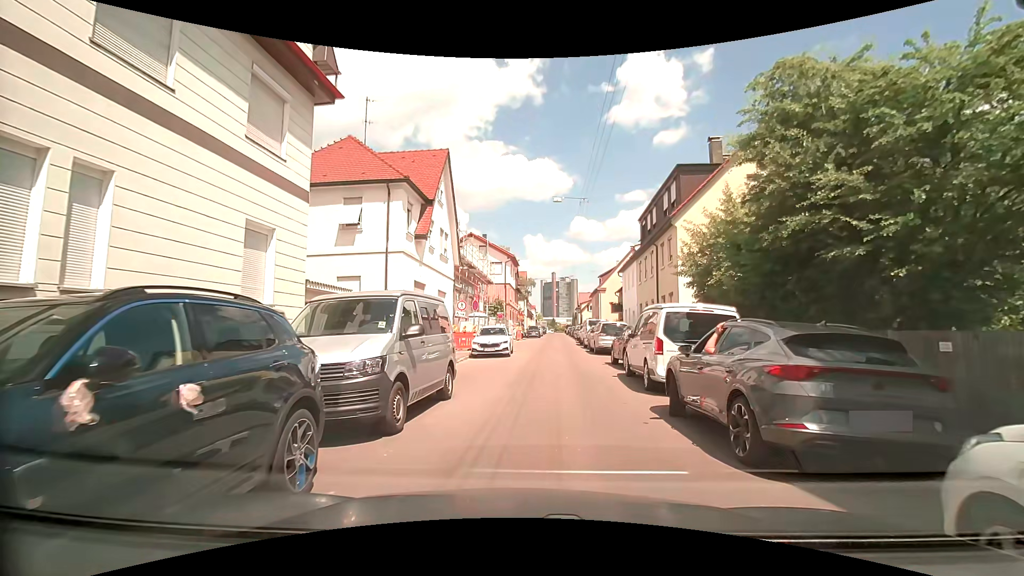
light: Day
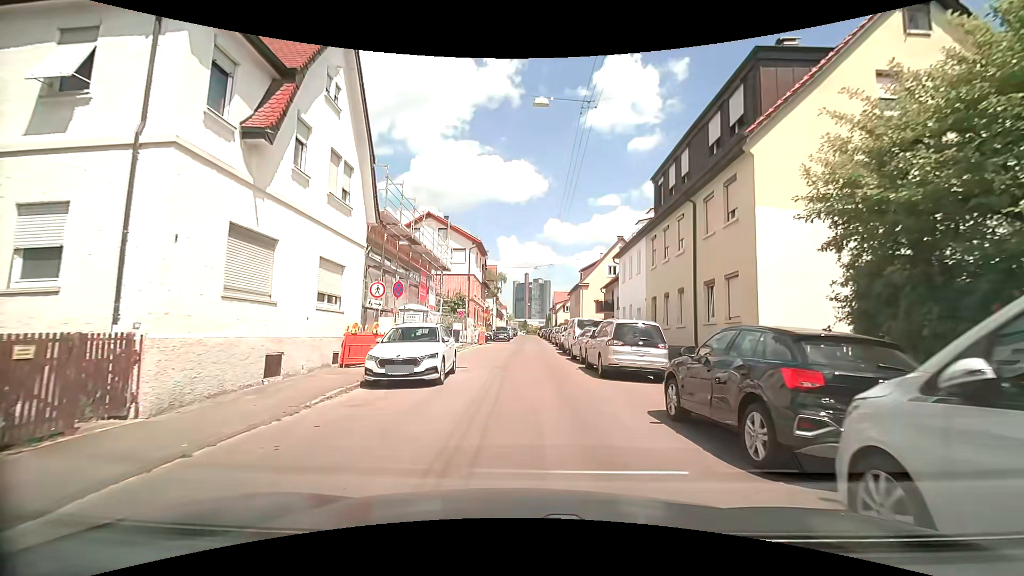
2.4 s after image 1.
(+0.6, +11.6) m; +4°
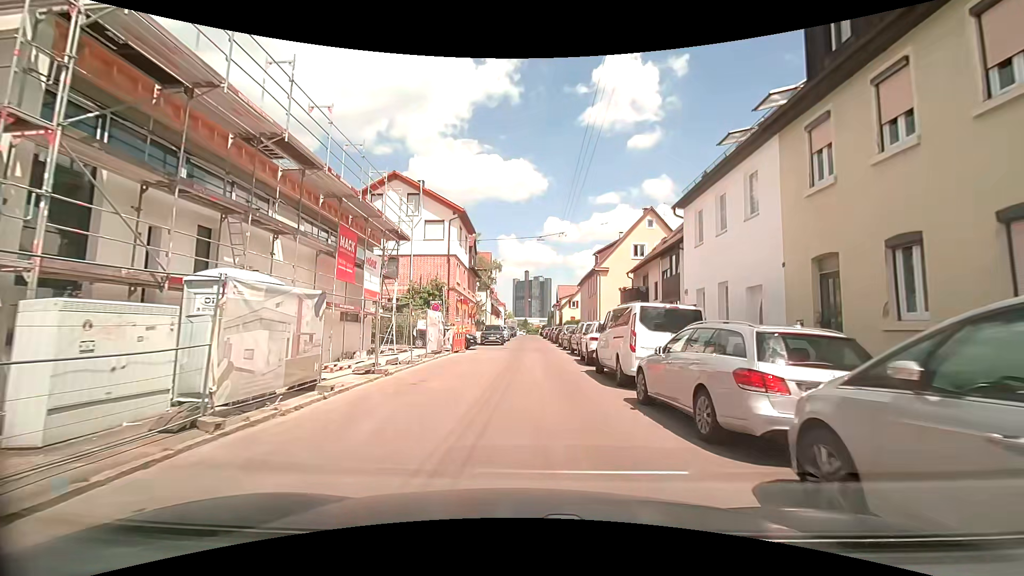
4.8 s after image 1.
(0.0, +14.0) m; -1°
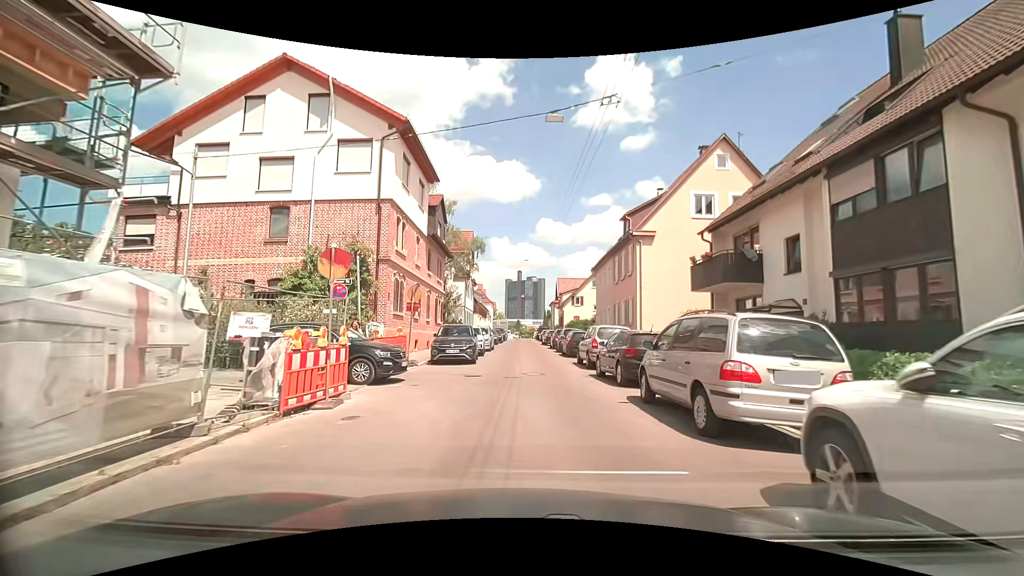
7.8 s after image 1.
(+0.2, +17.7) m; +2°
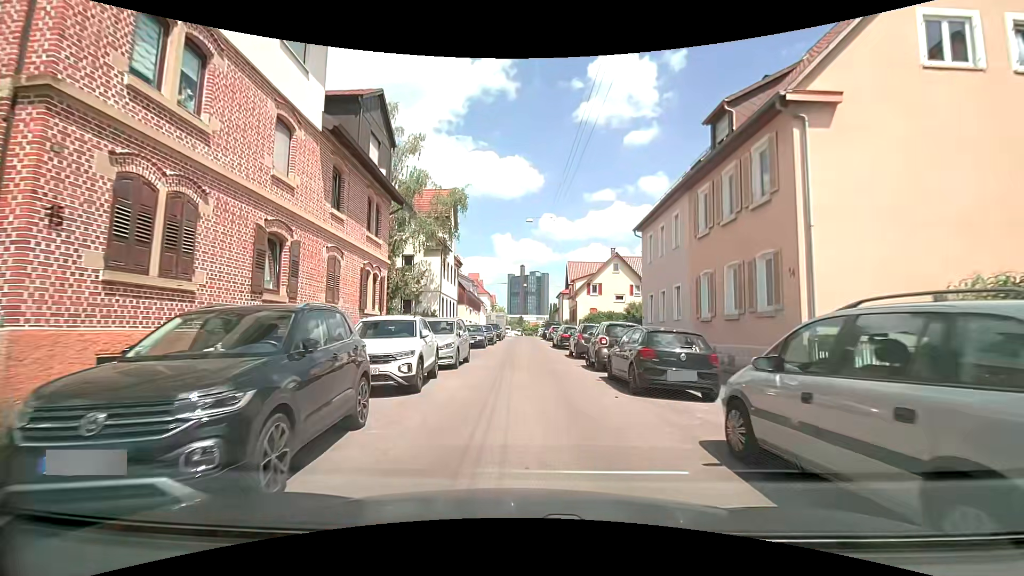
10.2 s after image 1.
(-0.2, +15.8) m; -1°
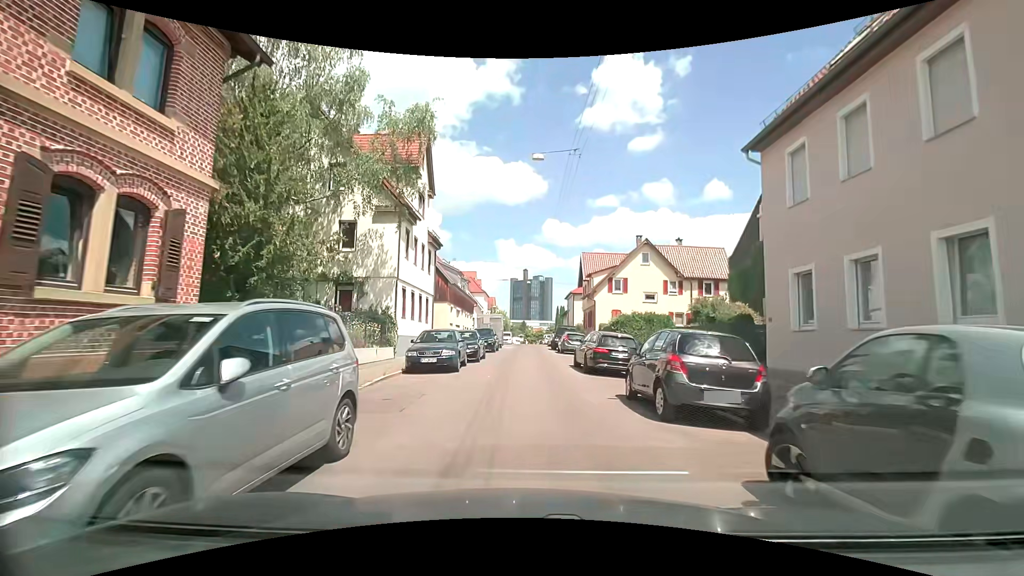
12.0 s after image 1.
(-0.1, +12.8) m; -1°
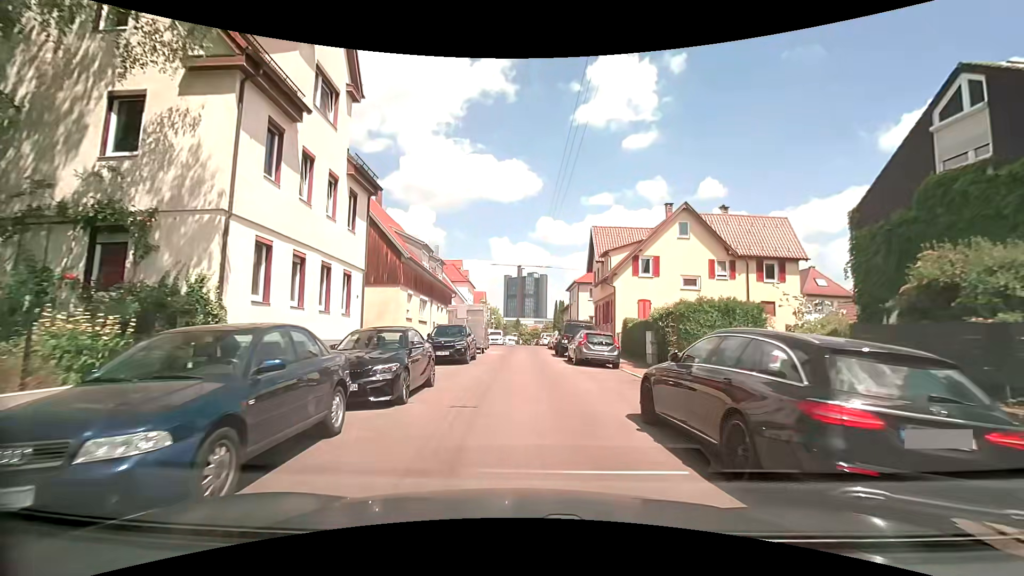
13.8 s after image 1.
(+0.1, +12.5) m; 0°
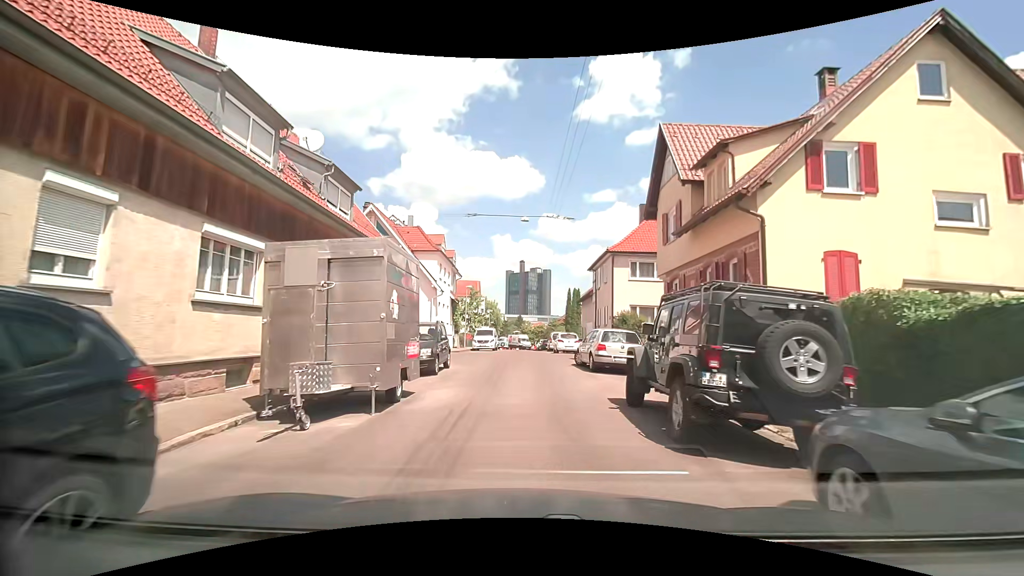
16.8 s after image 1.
(+0.3, +20.0) m; 0°
